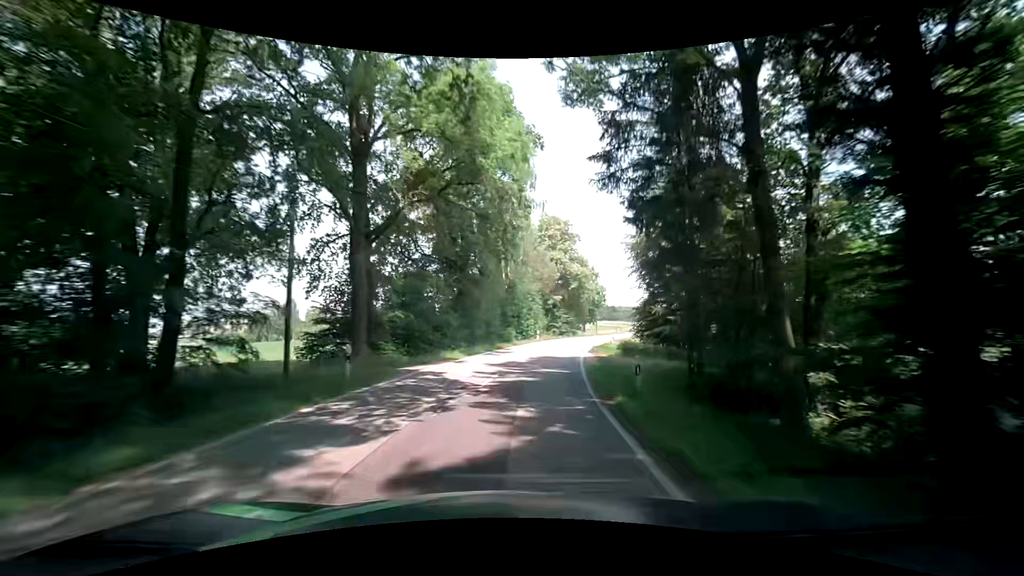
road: tertiary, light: Day
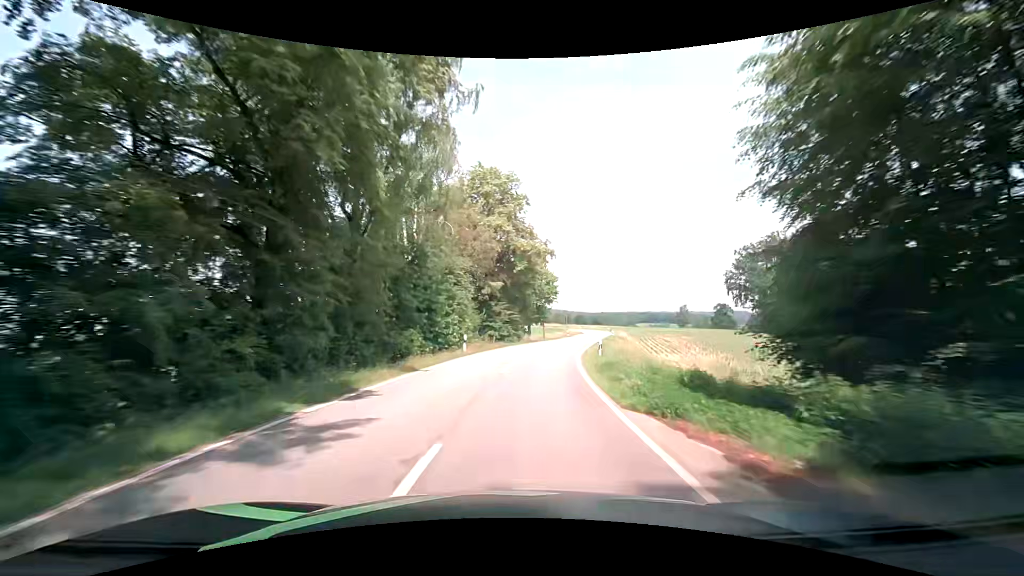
(+1.5, +21.5) m; +8°
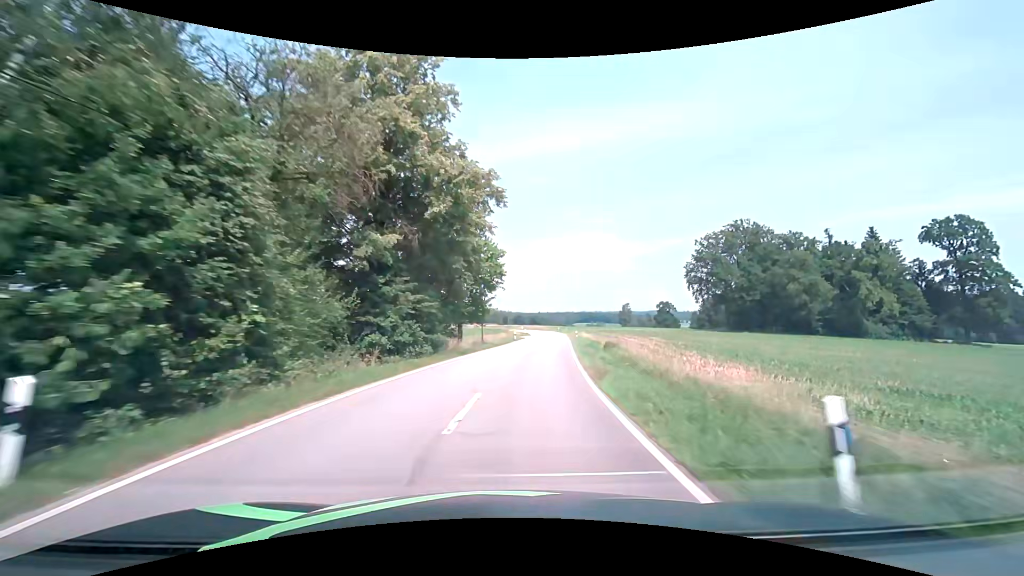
(+1.3, +21.5) m; +8°
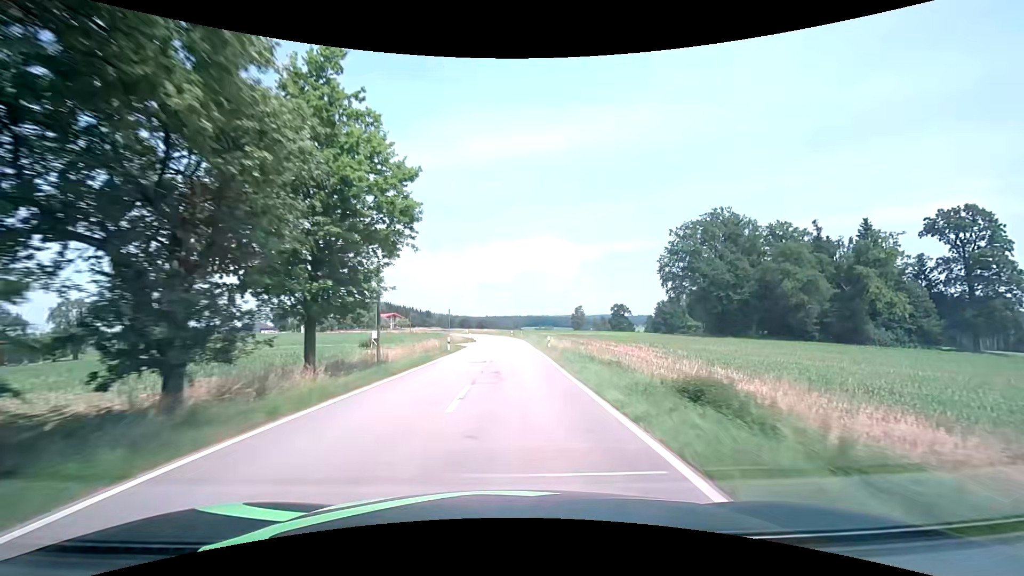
(+1.1, +21.9) m; +6°
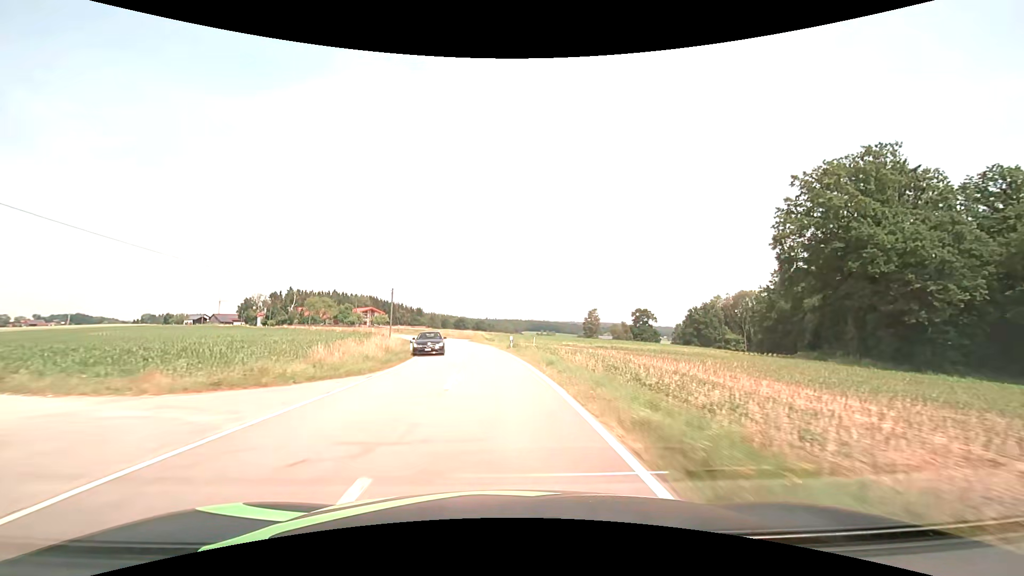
(+0.8, +46.7) m; 0°
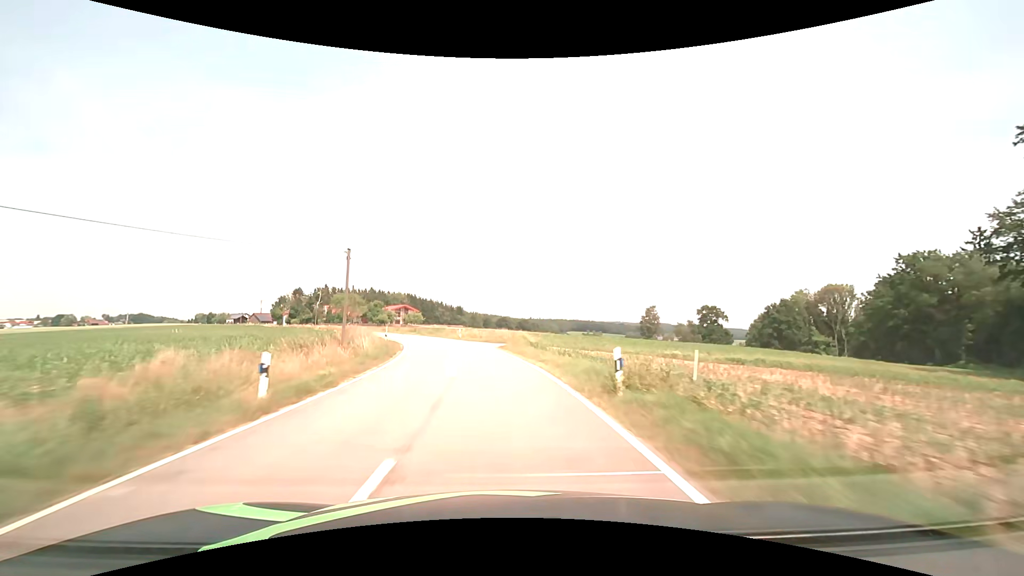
(-0.8, +24.9) m; -5°
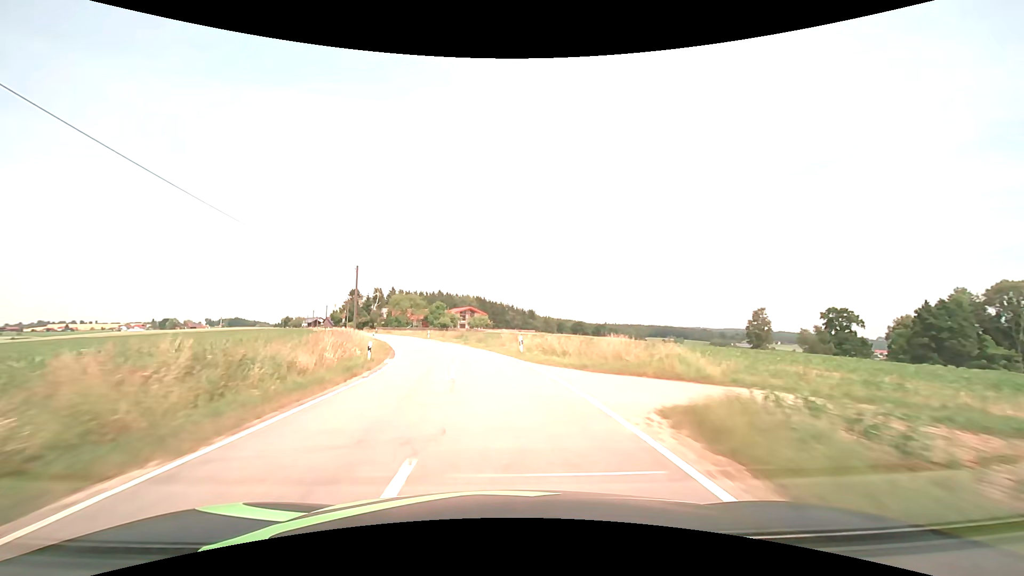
(-1.6, +25.2) m; -8°
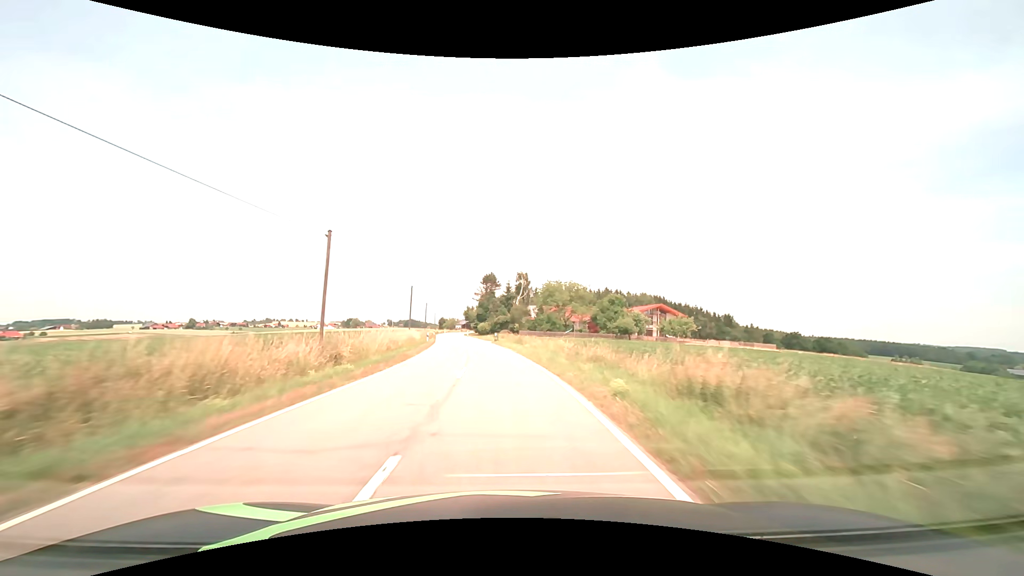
(-11.5, +61.2) m; -19°
(0, +10) (0, +20) (-1, +30) (-2, +40) (-3, +50) (-4, +60) (-6, +70) (-7, +80) (-9, +90) (-10, +99) m
